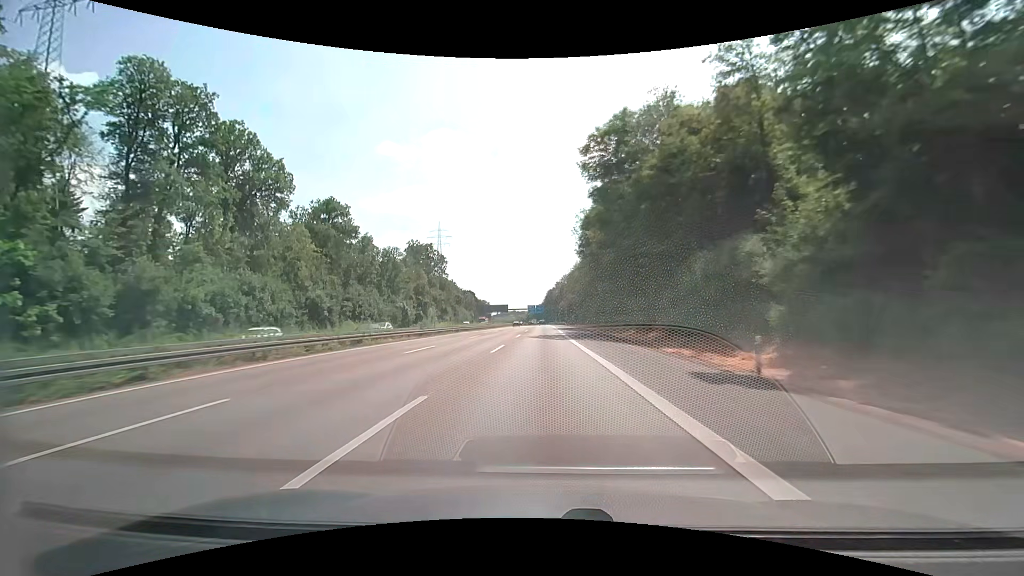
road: motorway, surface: asphalt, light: Day
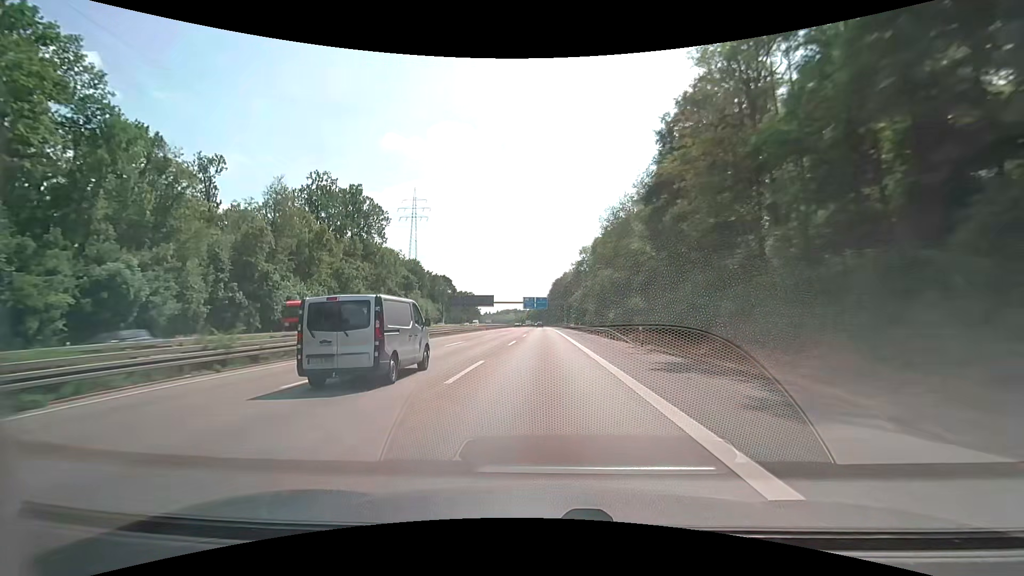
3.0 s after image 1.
(+0.1, +82.0) m; 0°
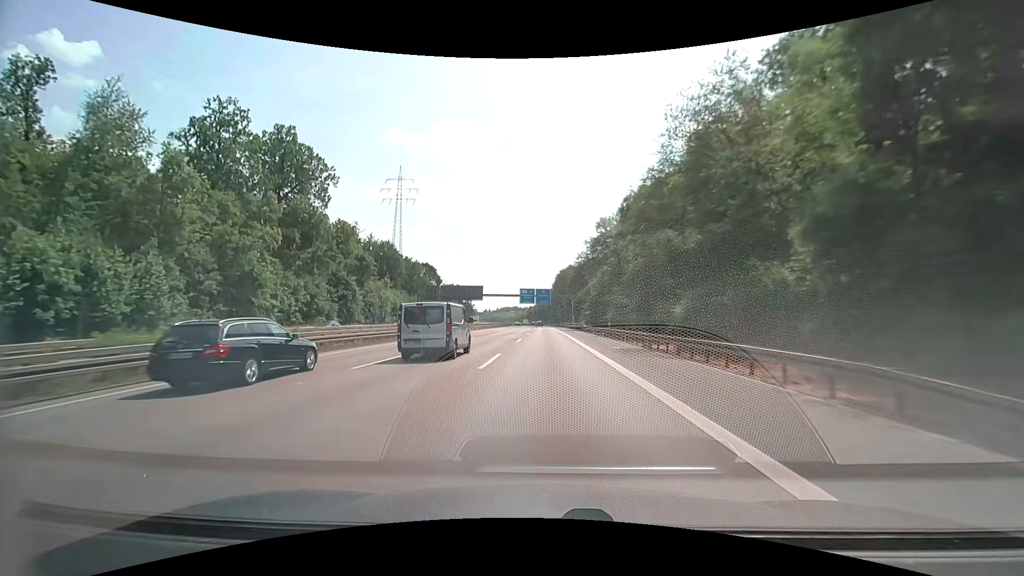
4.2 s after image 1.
(-0.2, +33.2) m; -1°
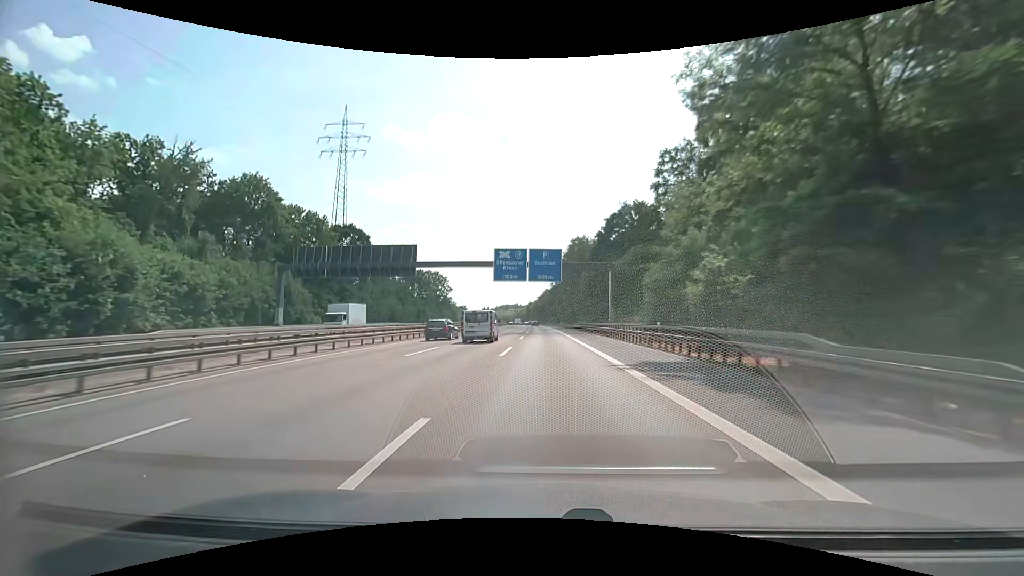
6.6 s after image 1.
(+0.4, +67.1) m; 0°
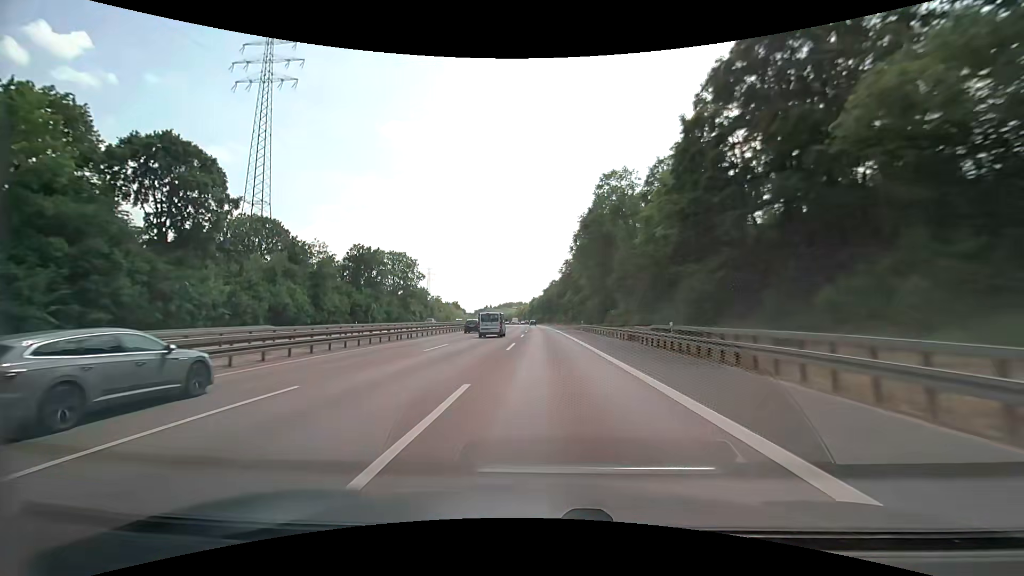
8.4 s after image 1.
(-0.1, +50.7) m; -1°
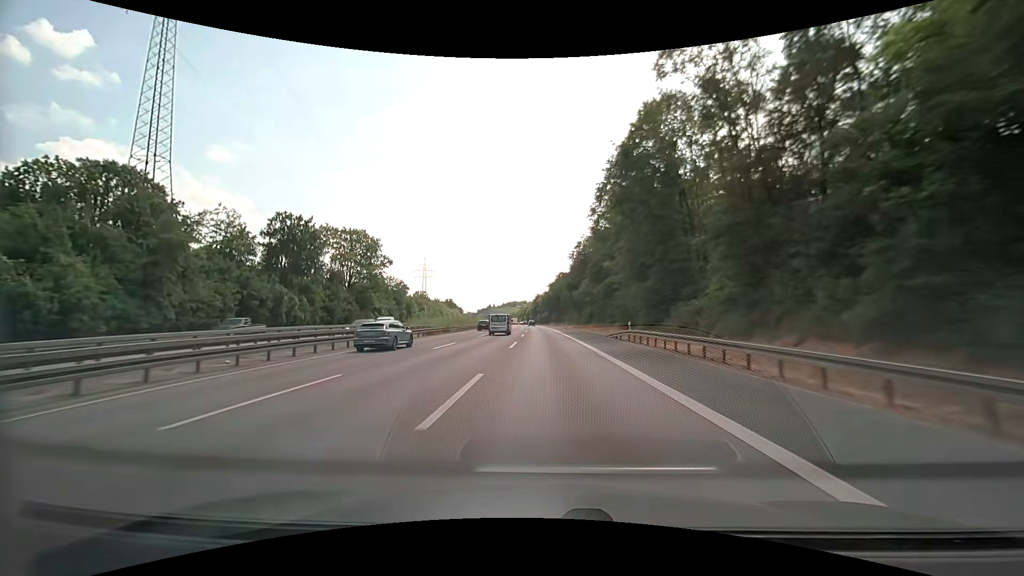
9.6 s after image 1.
(-0.2, +33.8) m; -1°
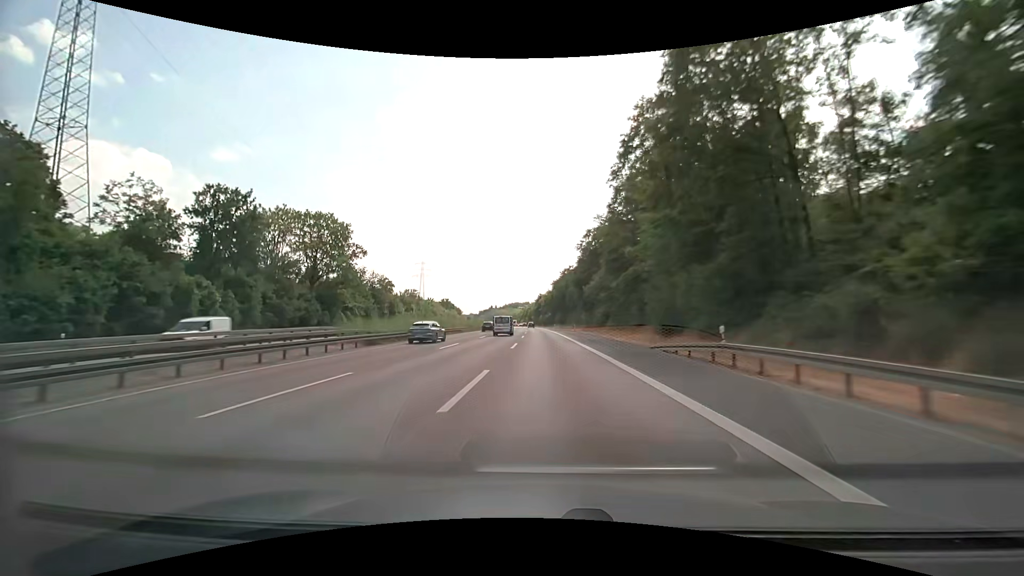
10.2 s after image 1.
(0.0, +16.9) m; 0°
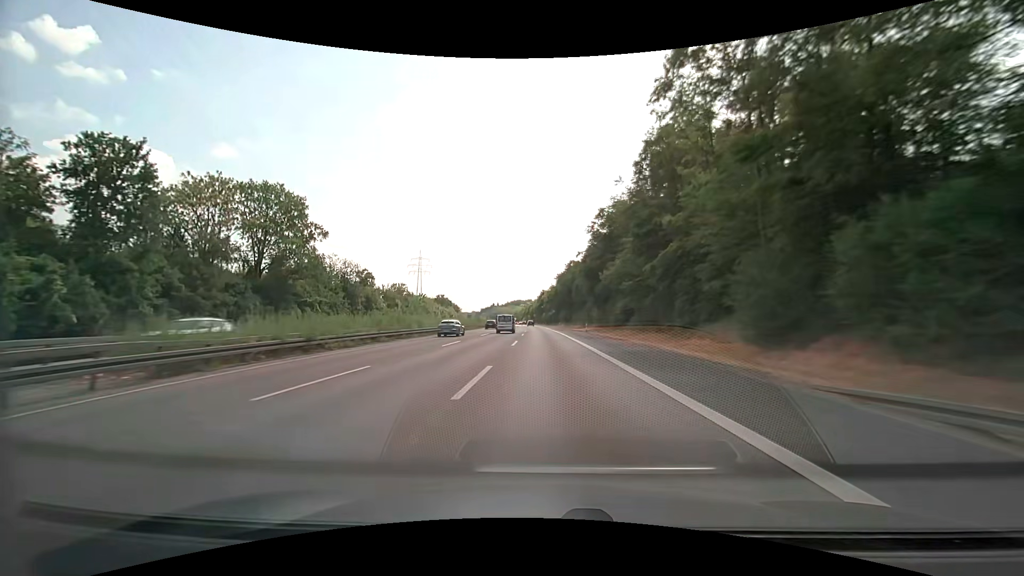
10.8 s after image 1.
(-0.1, +16.9) m; 0°
(0, +10) (0, +20) (0, +30) (0, +40) (0, +50) (-1, +60) (-1, +70) (-1, +80) (-2, +90) (-2, +100) m
